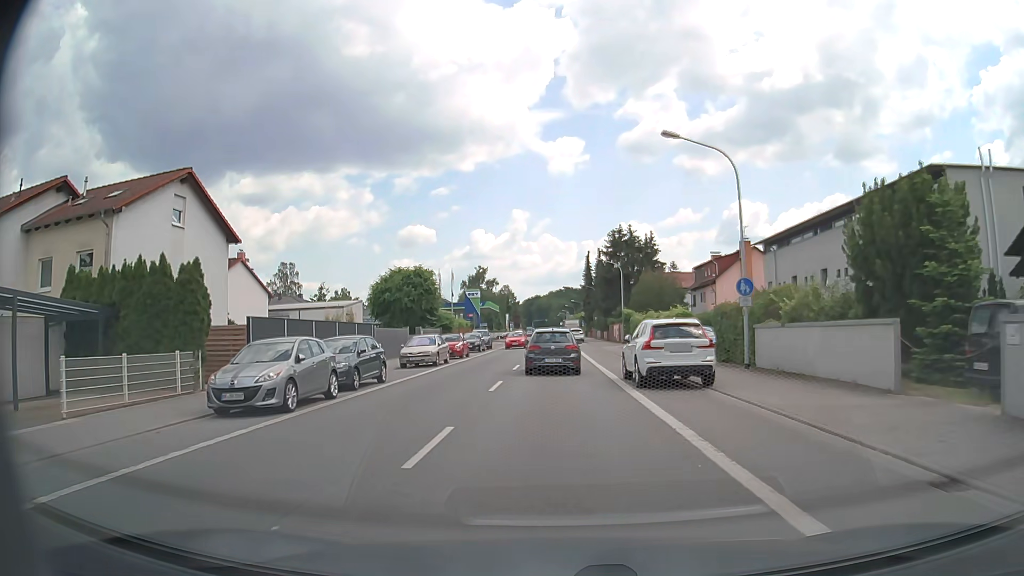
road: primary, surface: asphalt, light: Day
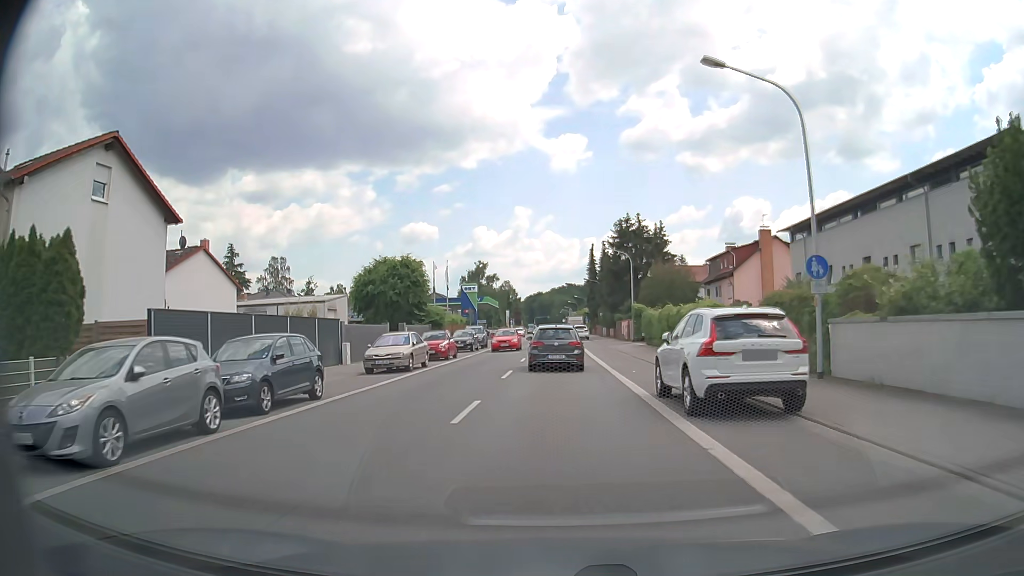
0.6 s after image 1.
(0.0, +6.0) m; 0°
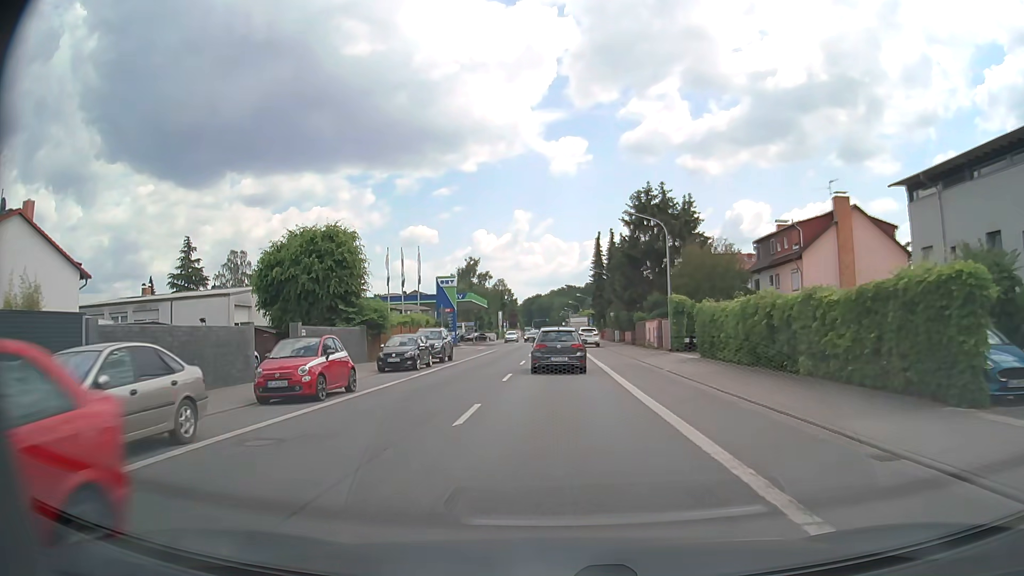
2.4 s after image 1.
(0.0, +18.1) m; 0°
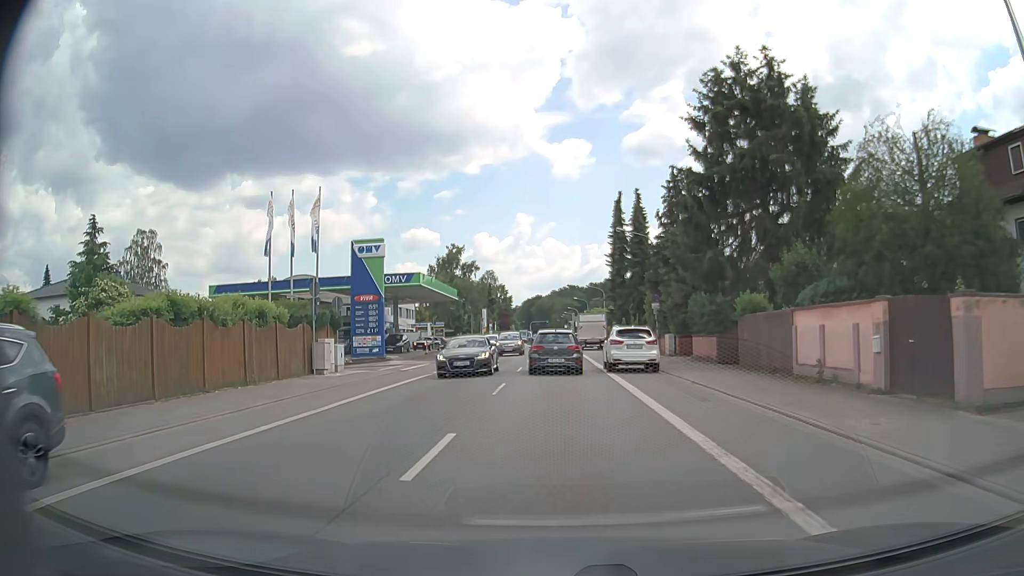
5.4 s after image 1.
(0.0, +30.4) m; 0°
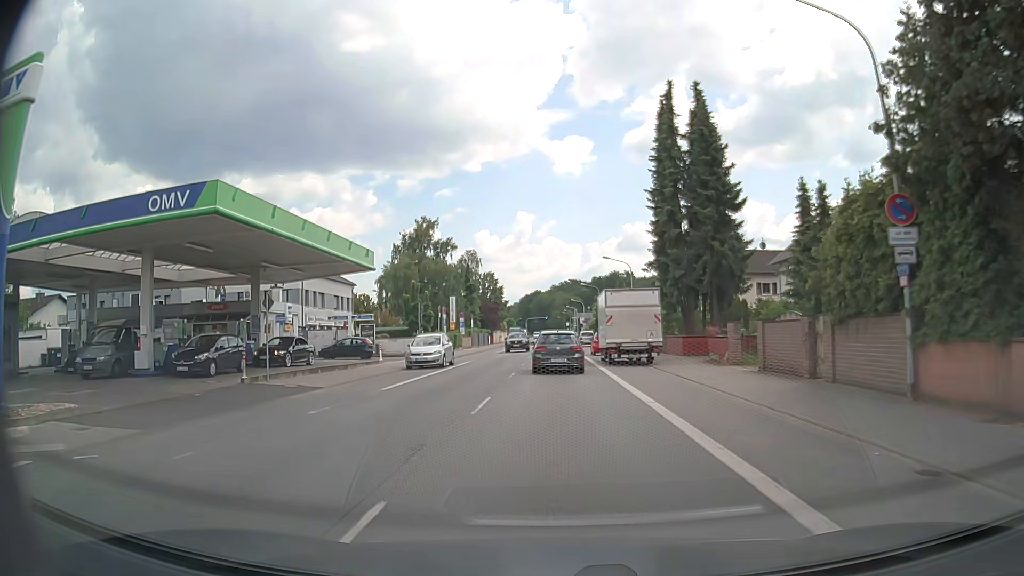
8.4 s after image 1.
(0.0, +30.7) m; 0°
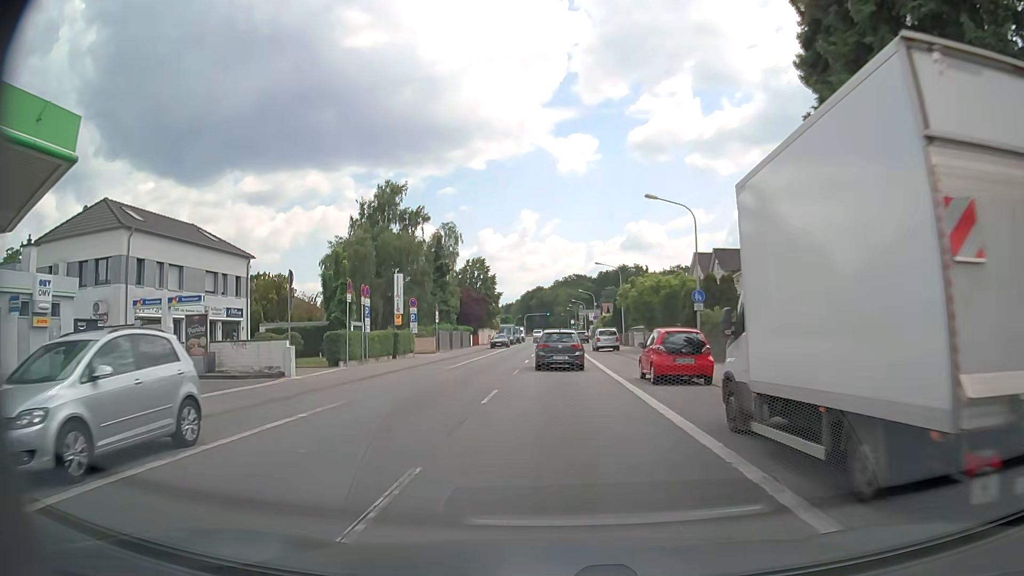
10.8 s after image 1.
(0.0, +24.8) m; 0°
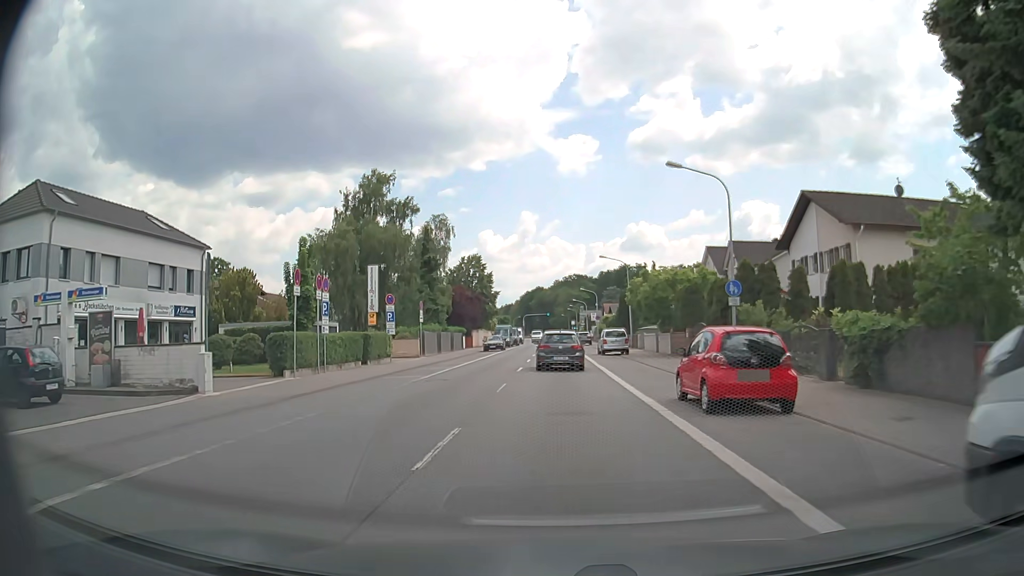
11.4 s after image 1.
(0.0, +6.2) m; 0°
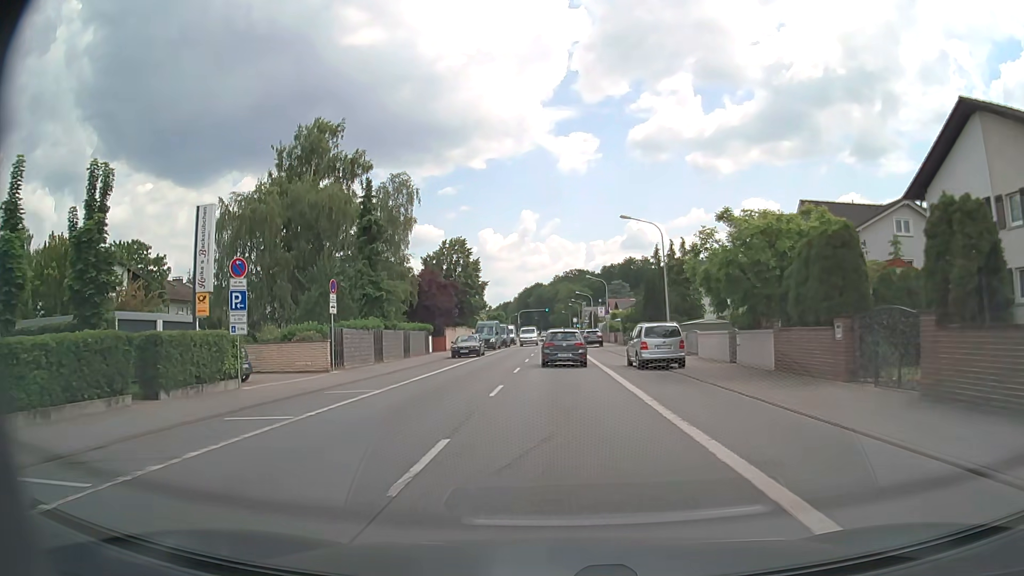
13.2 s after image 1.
(-0.1, +18.8) m; 0°
(0, +10) (0, +20) (0, +30) (0, +40) (0, +50) (0, +60) (0, +70) (0, +80) (0, +90) (0, +100) m
